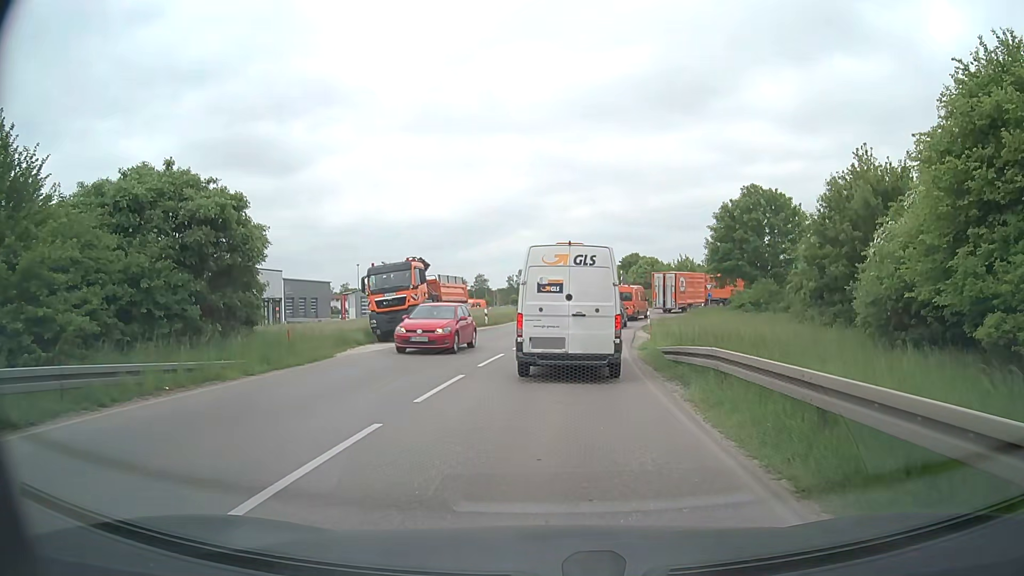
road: secondary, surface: asphalt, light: Day
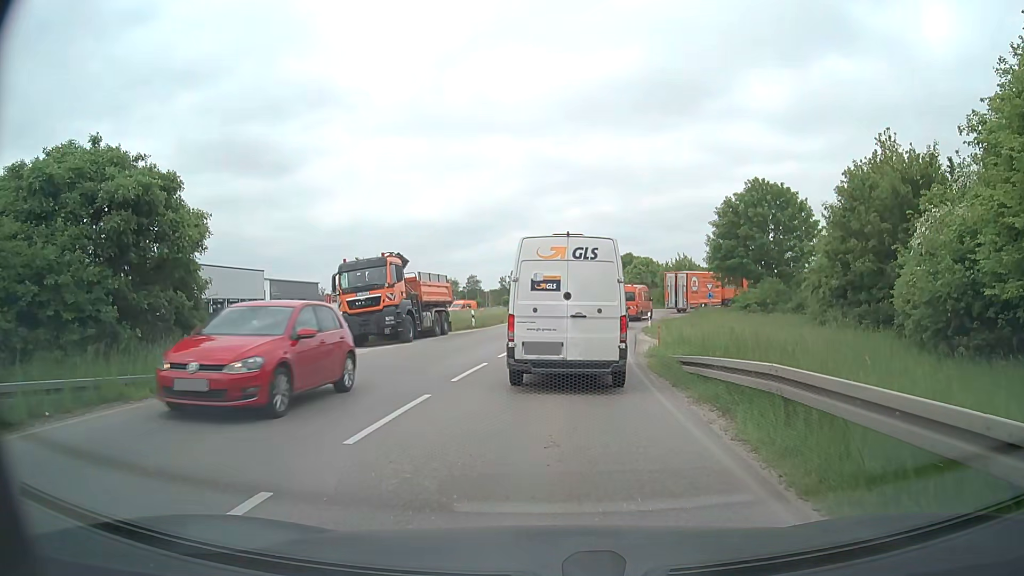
(0.0, +3.0) m; 0°
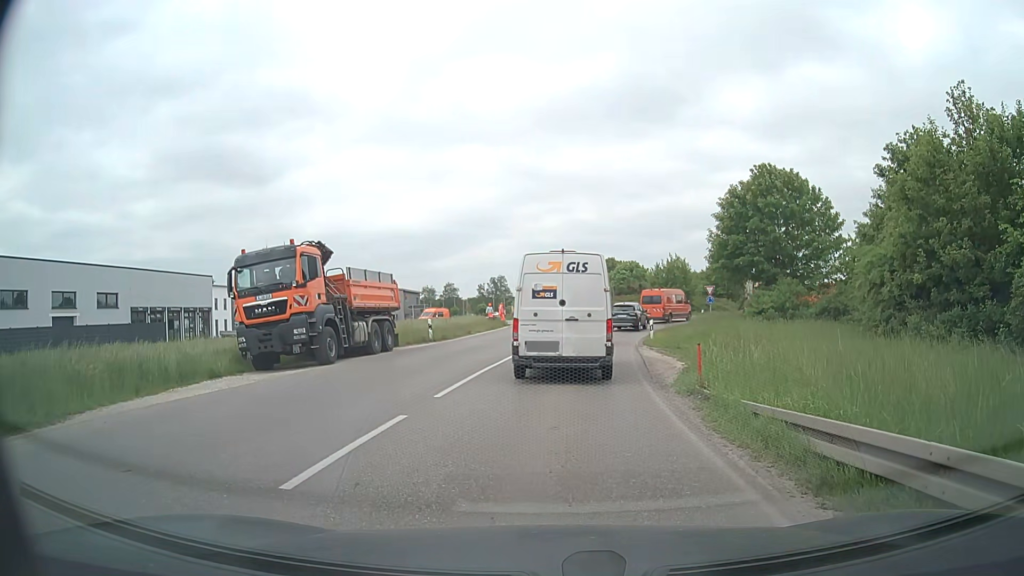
(+0.1, +7.3) m; +3°
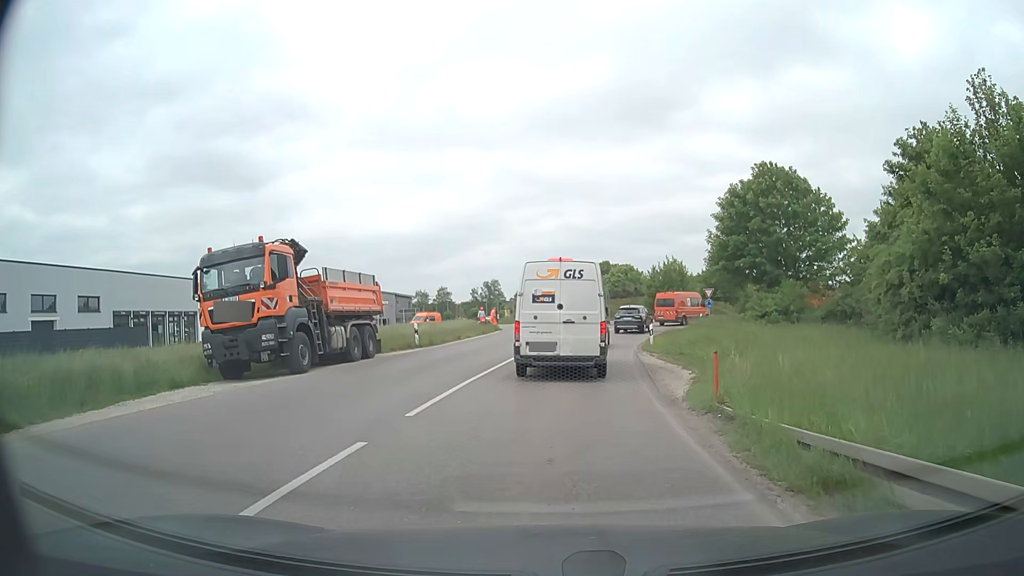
(0.0, +1.8) m; +1°
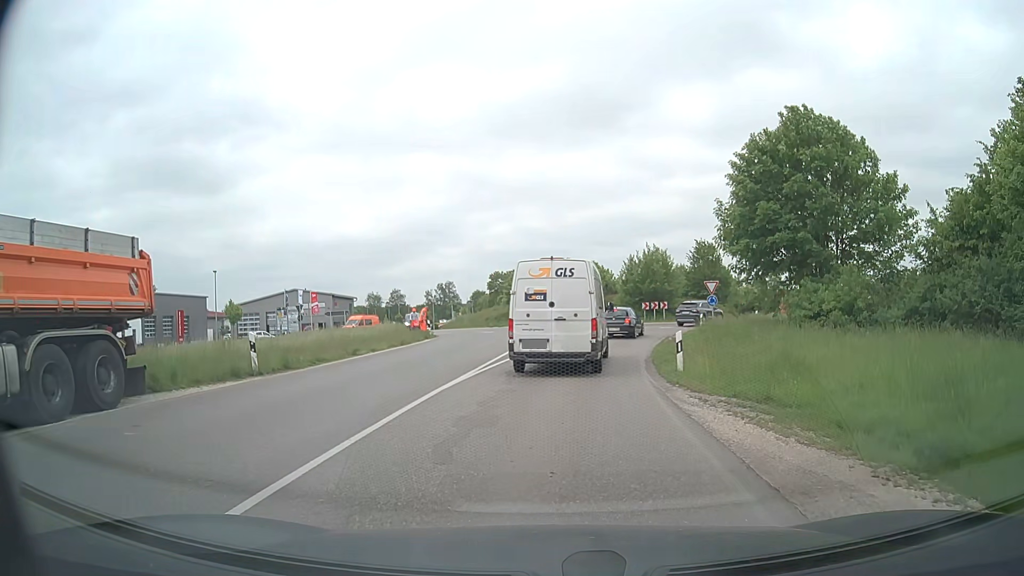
(+0.2, +12.9) m; +3°
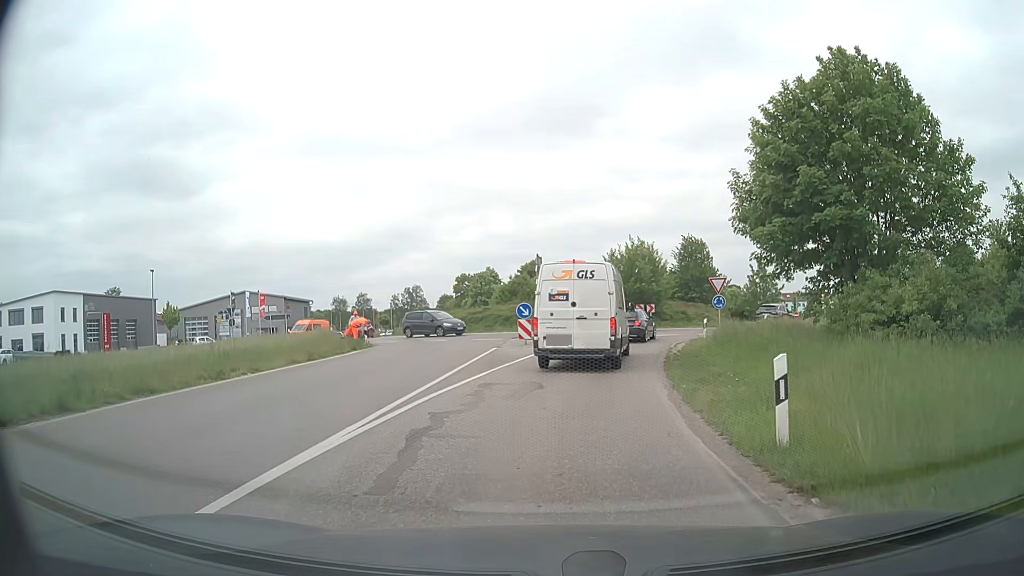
(+0.1, +8.0) m; +2°
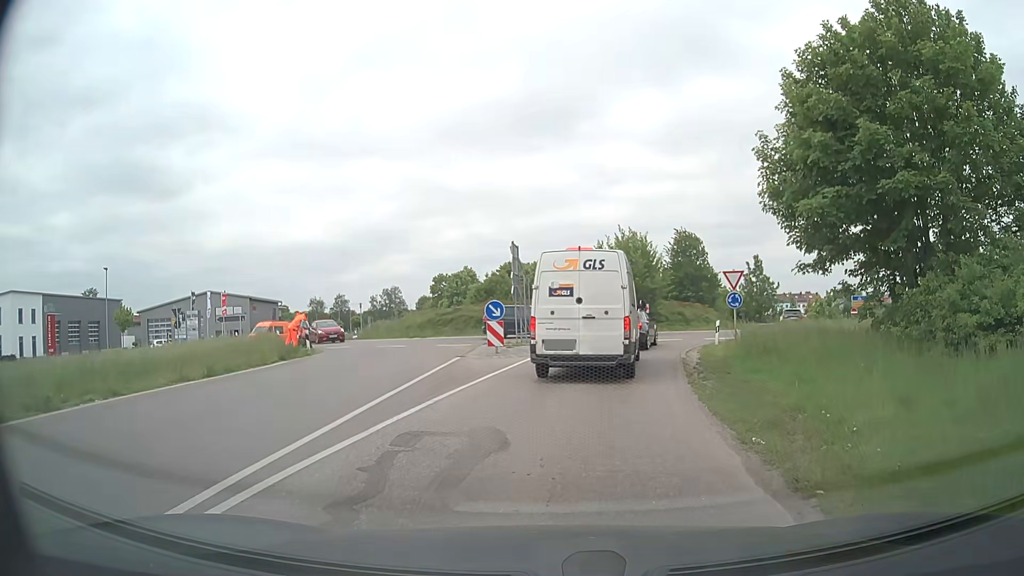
(+0.1, +5.6) m; +2°
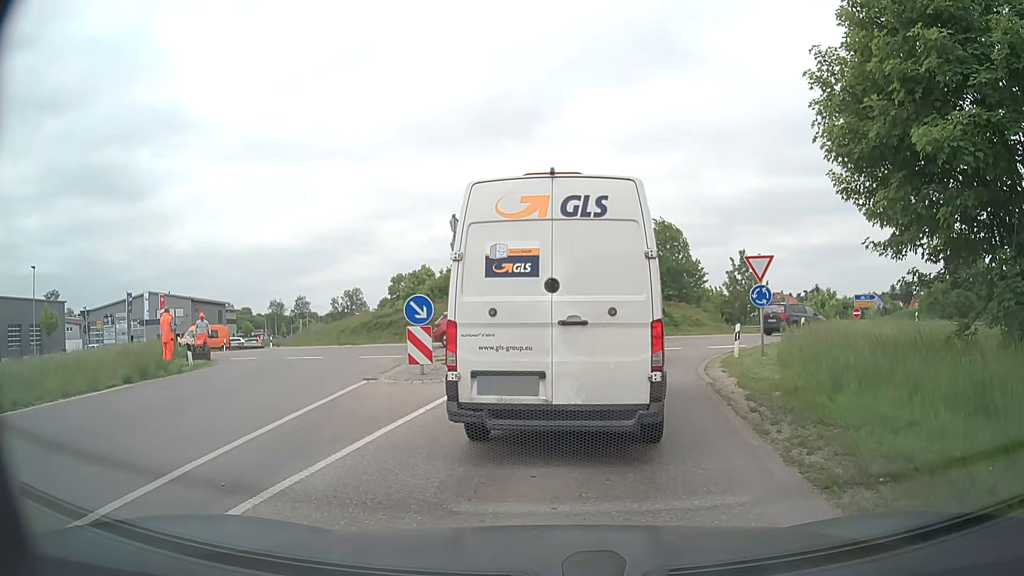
(+0.2, +6.6) m; +2°
(+1, +10) (+3, +20) (+9, +28) (+15, +35) (+19, +44) (+17, +54) (+12, +62) (+5, +70) (-1, +78) (-4, +87) m
